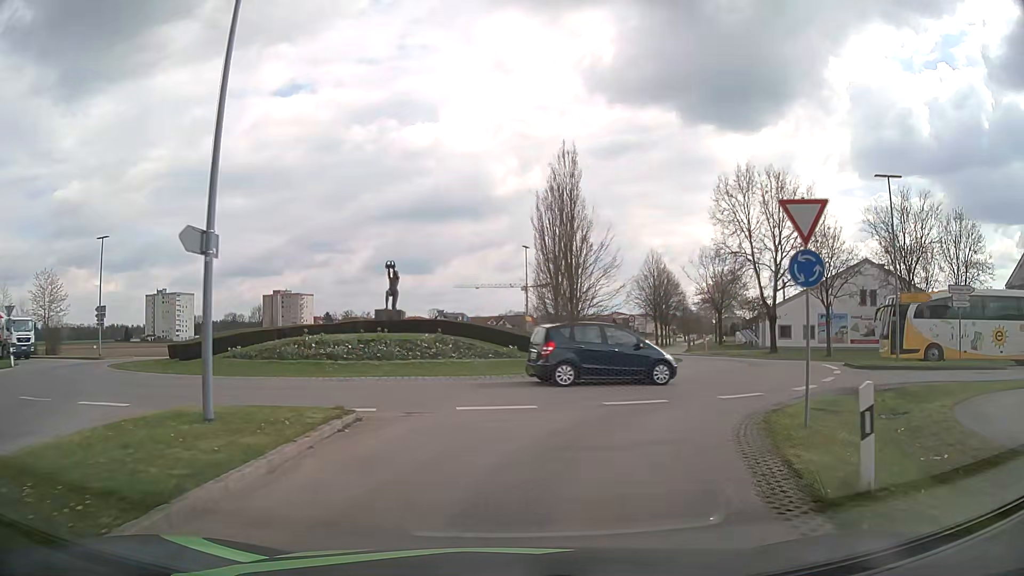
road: tertiary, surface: asphalt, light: Day
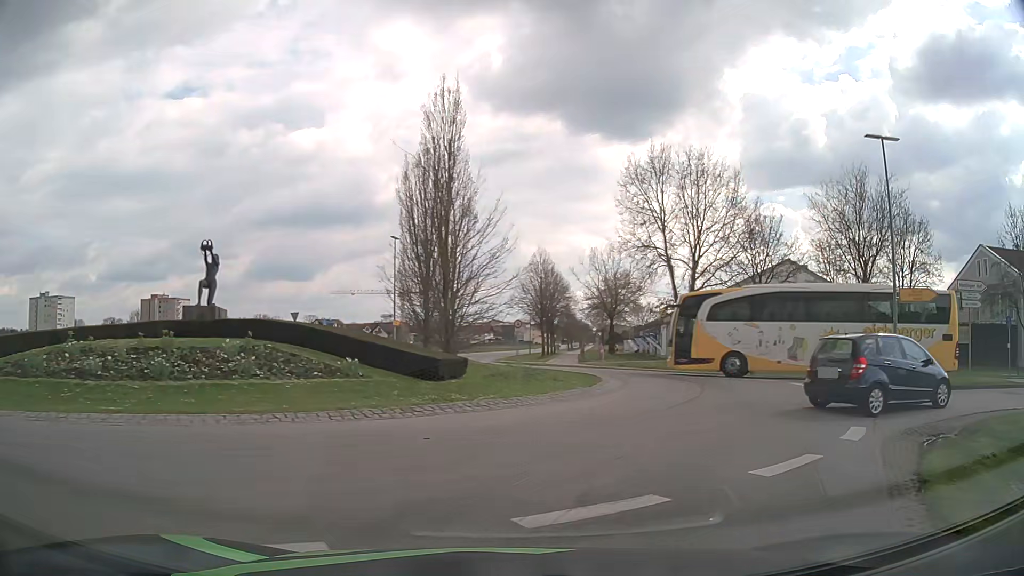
(+0.6, +8.2) m; +10°
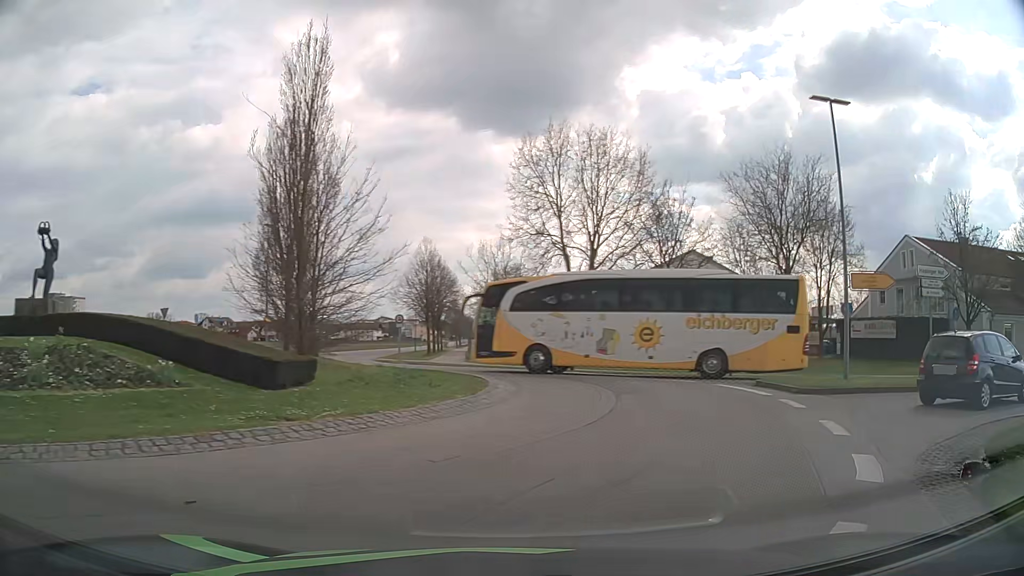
(+0.3, +3.7) m; +9°
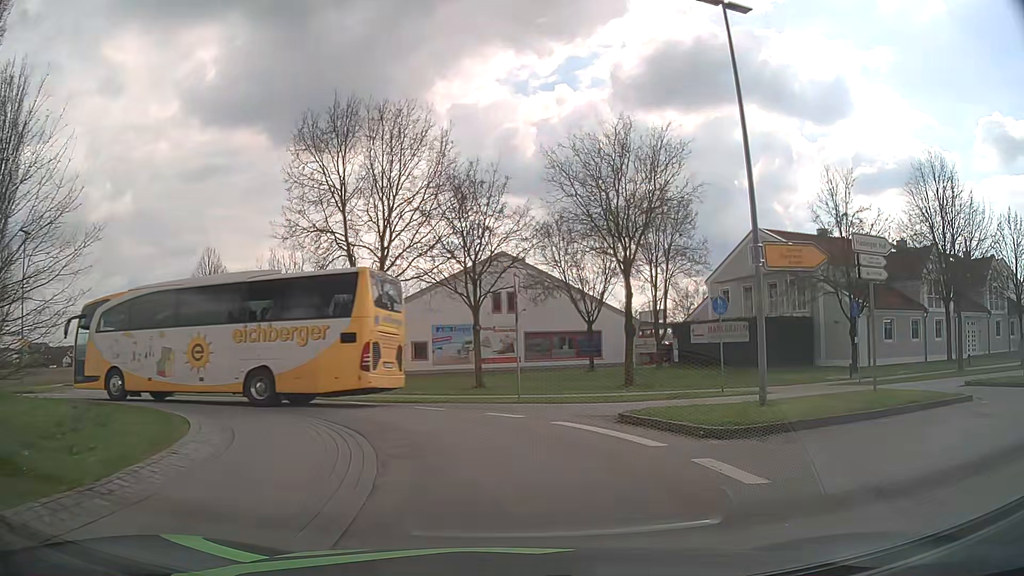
(+1.2, +6.8) m; +17°
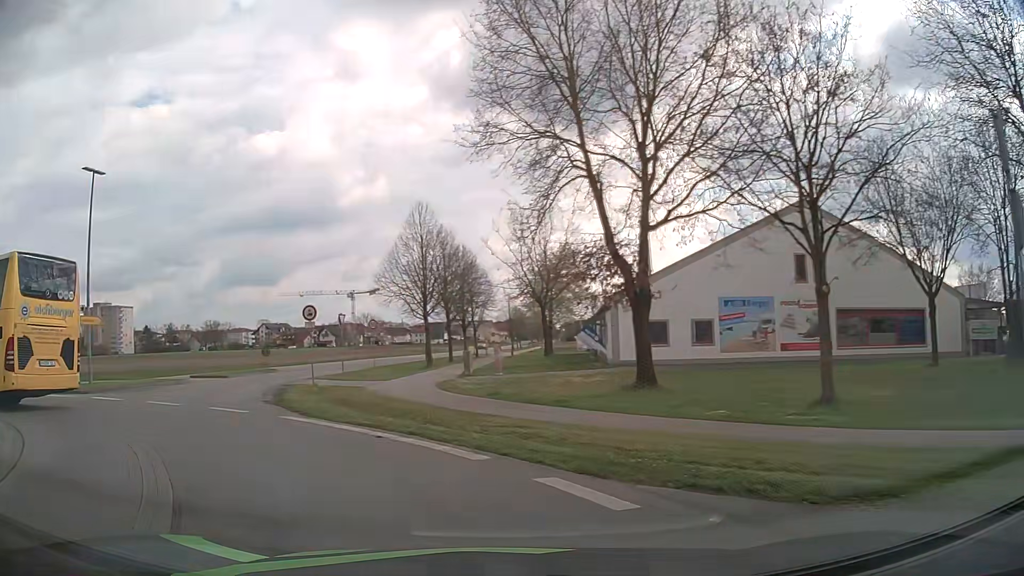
(-1.6, +13.5) m; -22°
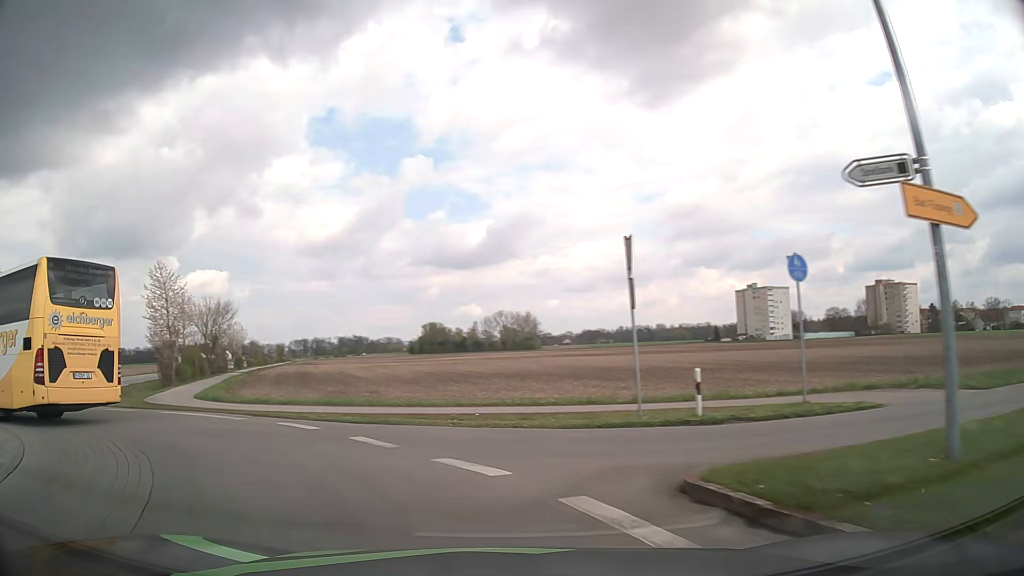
(-10.3, +16.2) m; -67°
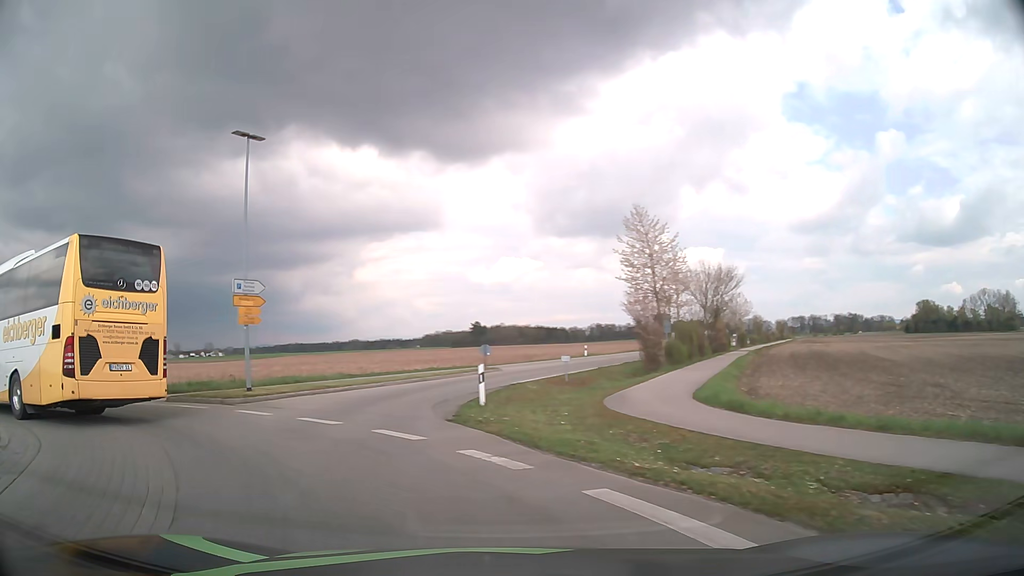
(-4.8, +11.7) m; -43°
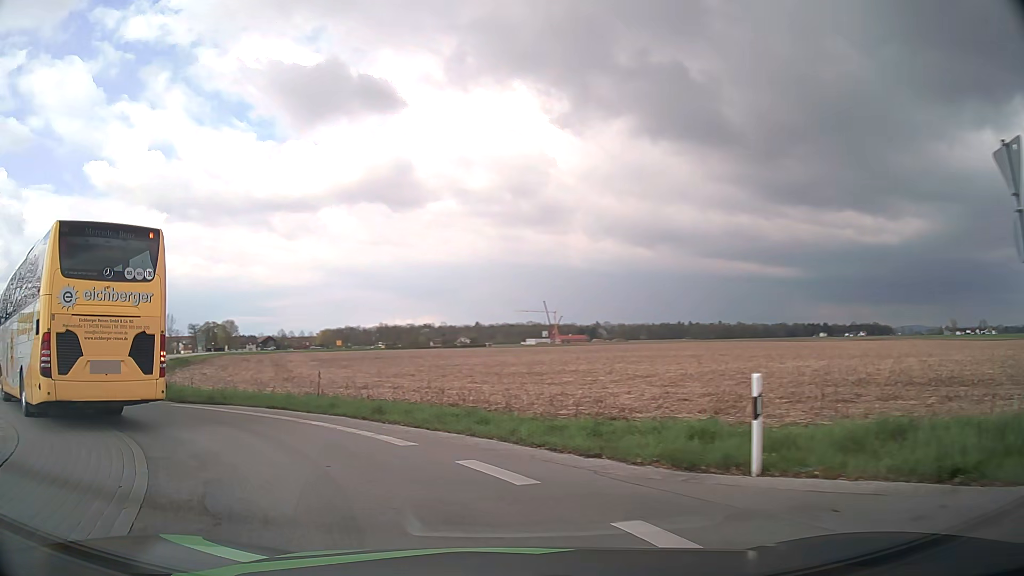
(-10.8, +16.9) m; -67°
(-3, +9) (-10, +16) (-20, +17) (-29, +13) (-34, +5) (-34, -5) (-30, -14) (-25, -22) (-22, -32) (-22, -42) m
